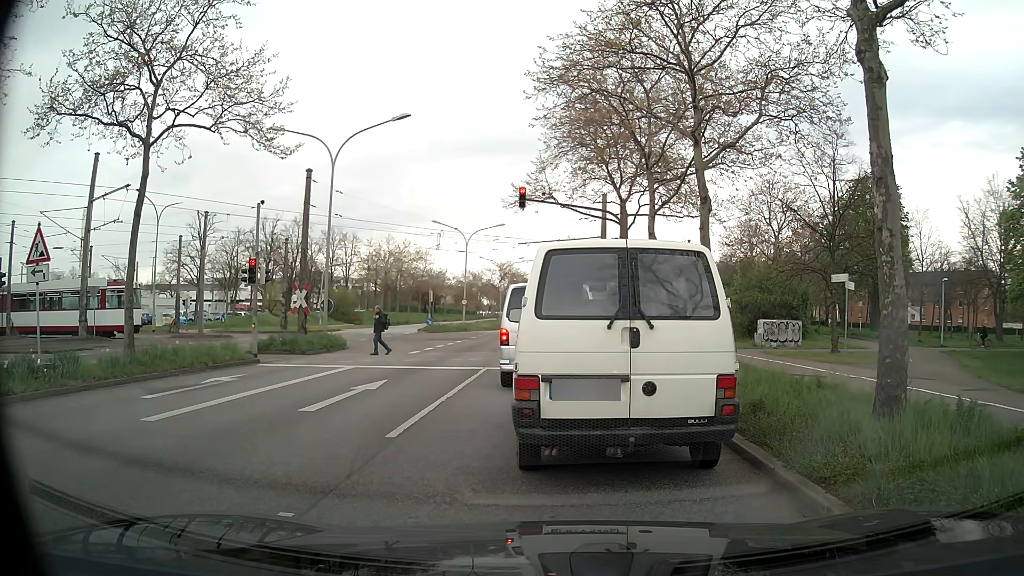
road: primary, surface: asphalt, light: Day
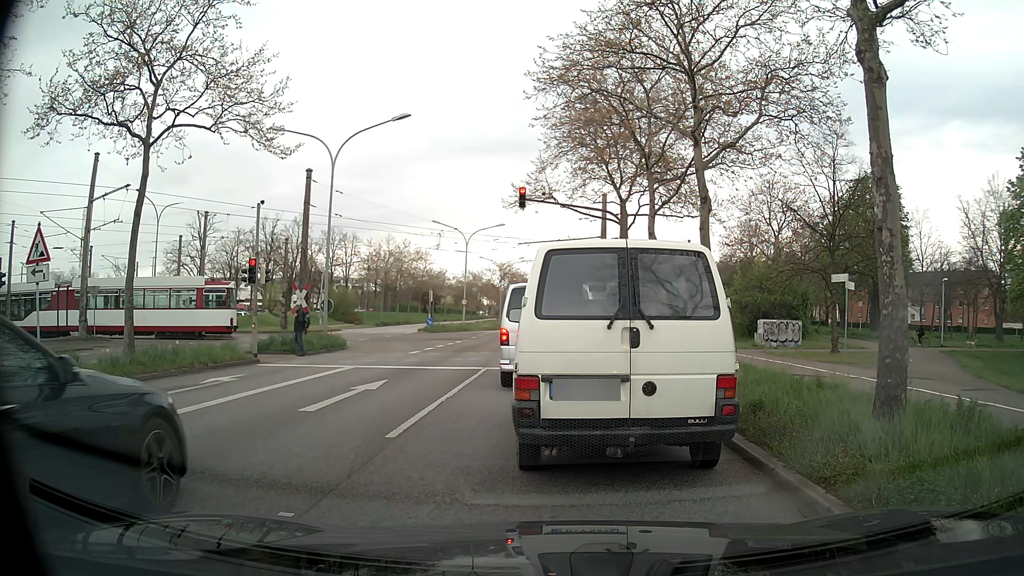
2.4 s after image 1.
(0.0, 0.0) m; 0°
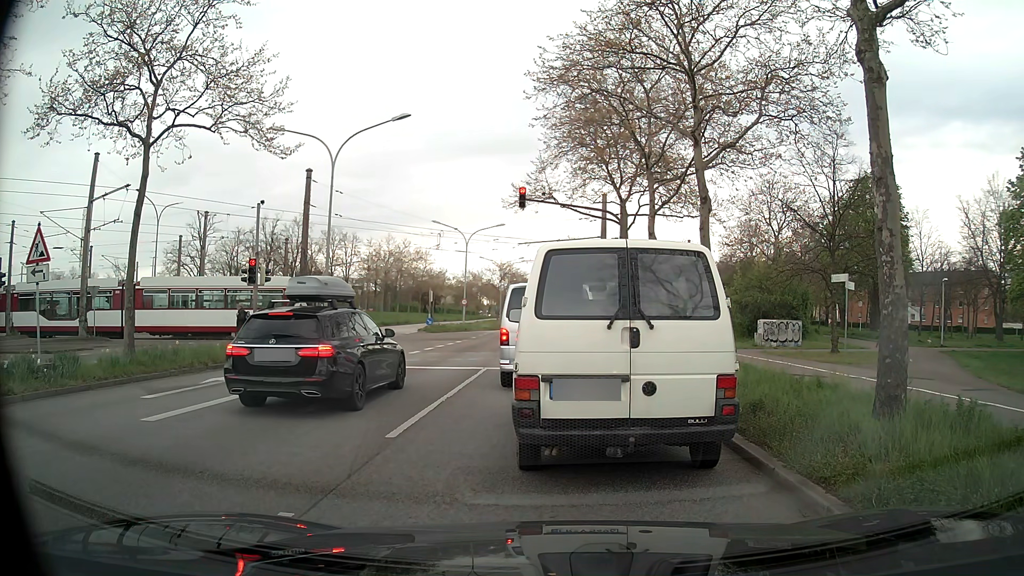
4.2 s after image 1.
(0.0, 0.0) m; 0°
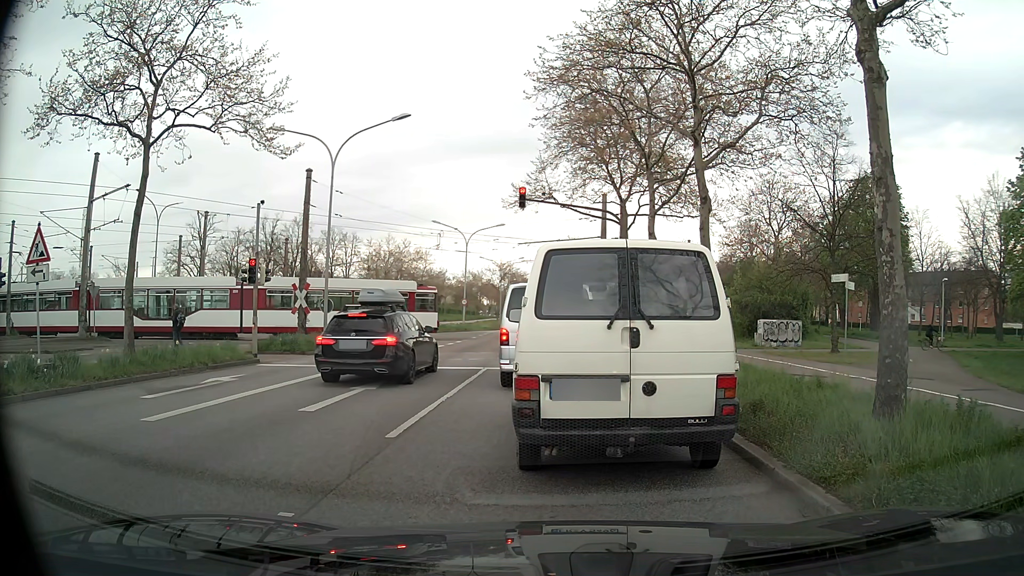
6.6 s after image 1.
(0.0, 0.0) m; 0°
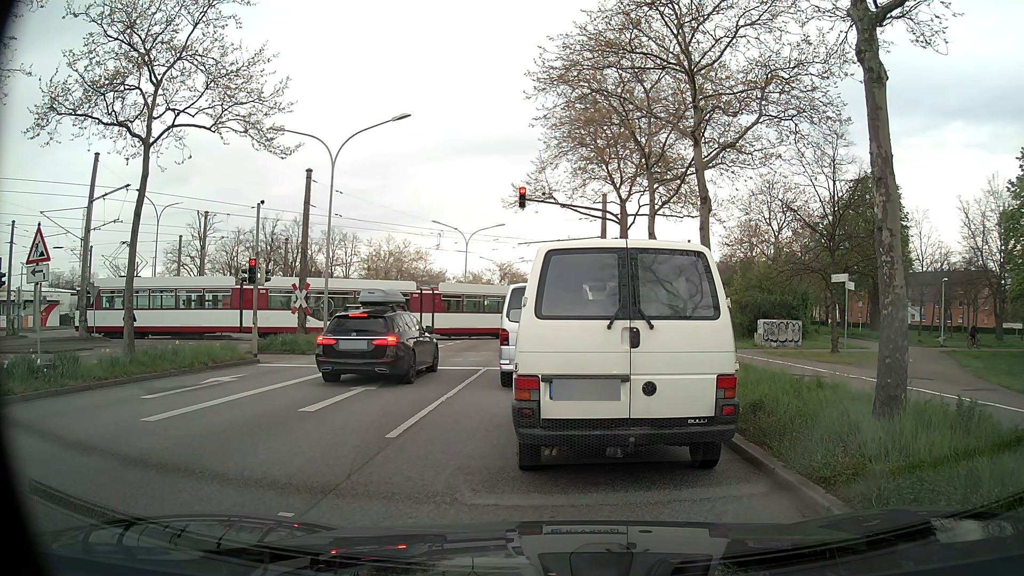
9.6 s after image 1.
(0.0, 0.0) m; 0°
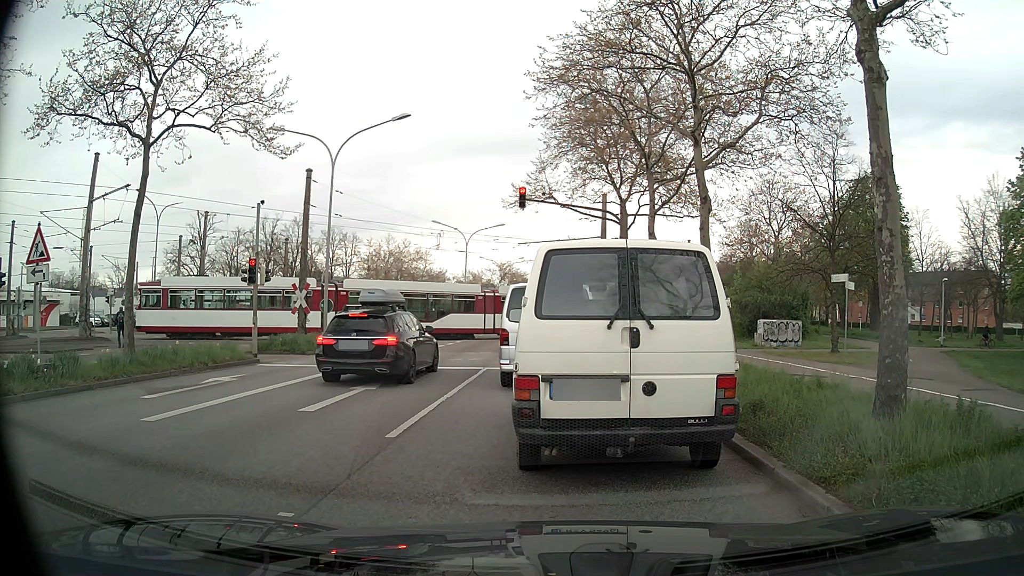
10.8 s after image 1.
(0.0, 0.0) m; 0°
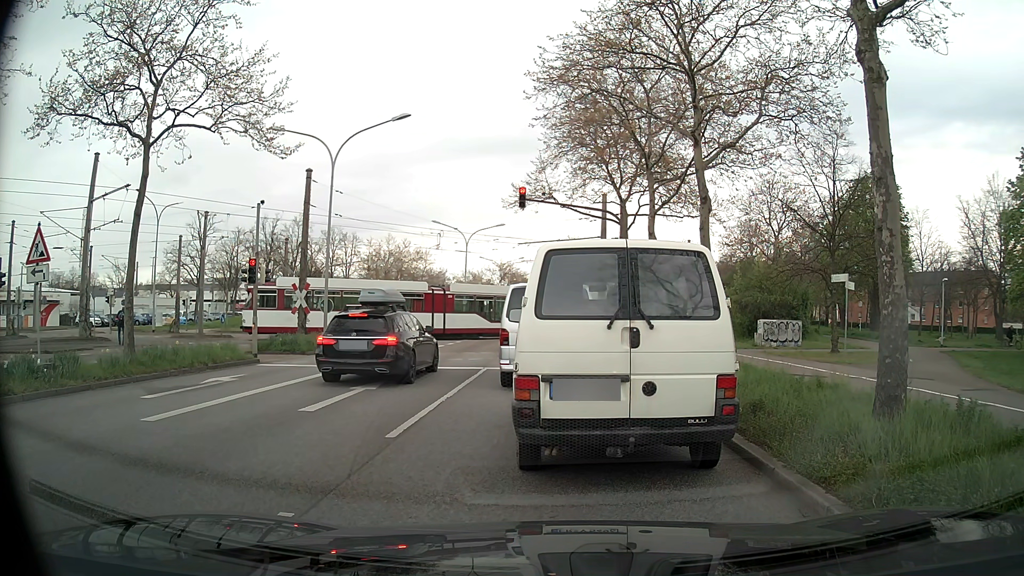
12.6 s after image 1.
(0.0, 0.0) m; 0°
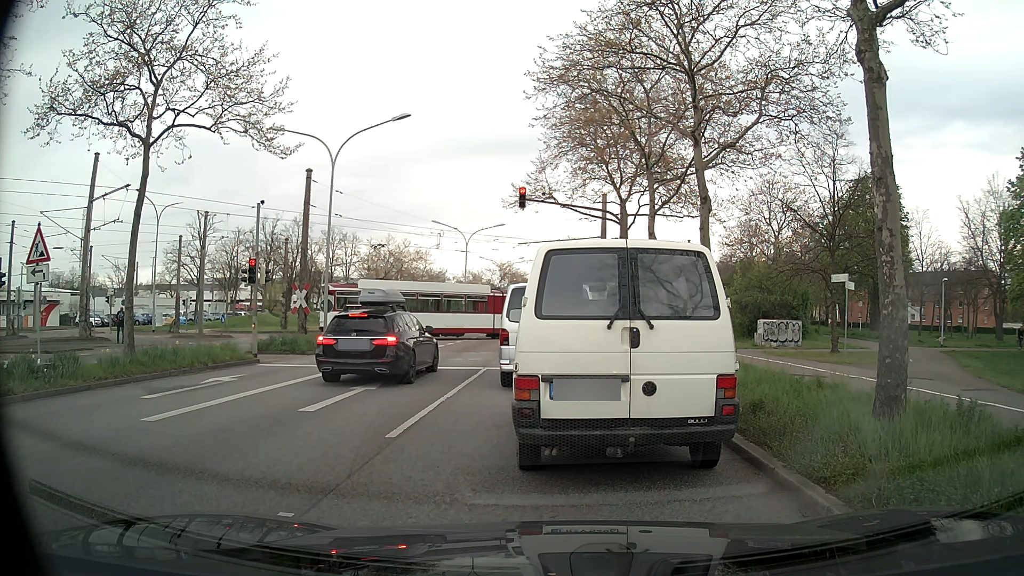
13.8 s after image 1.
(0.0, 0.0) m; 0°
